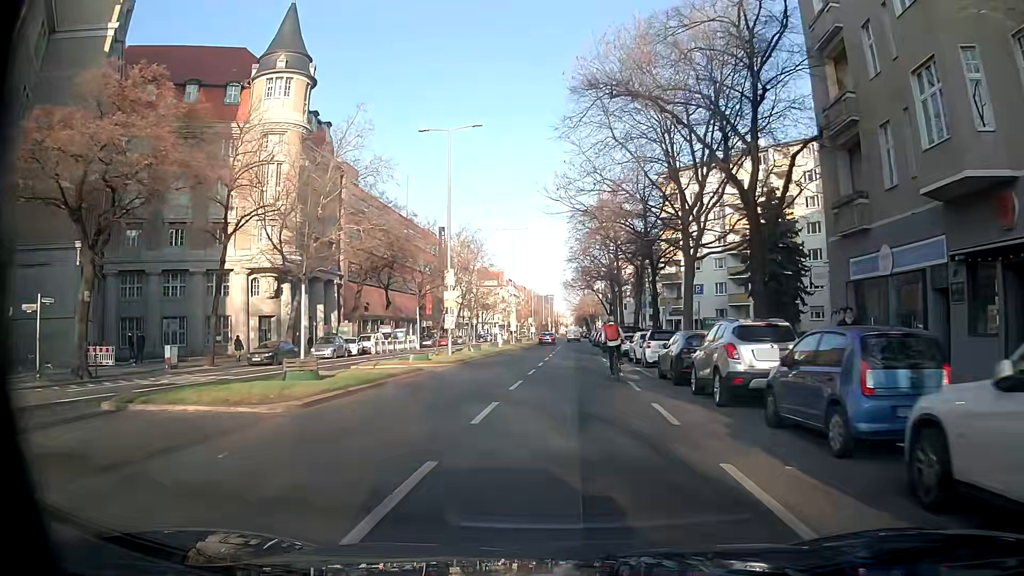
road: tertiary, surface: asphalt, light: Day
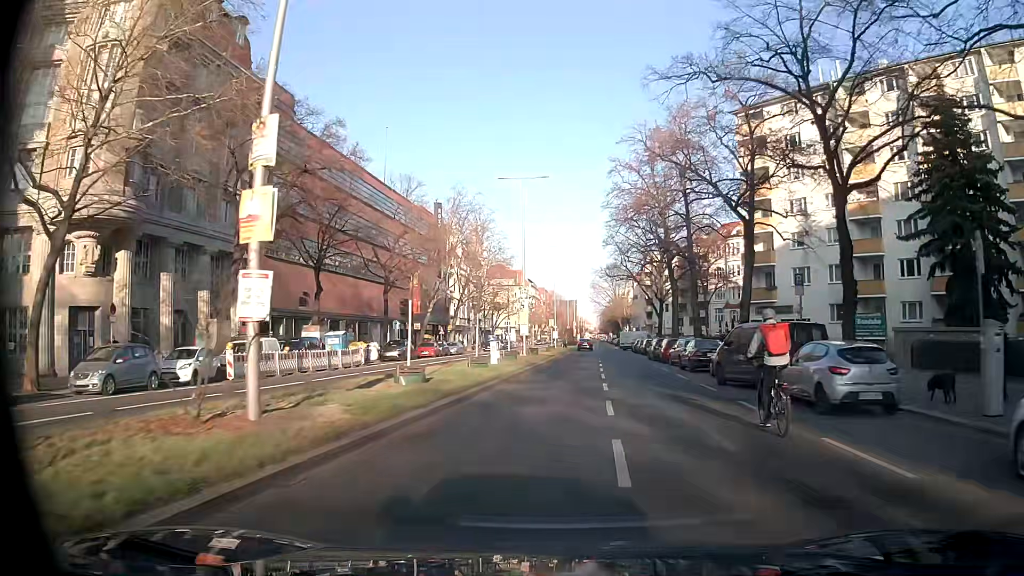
(-0.6, +27.8) m; -2°
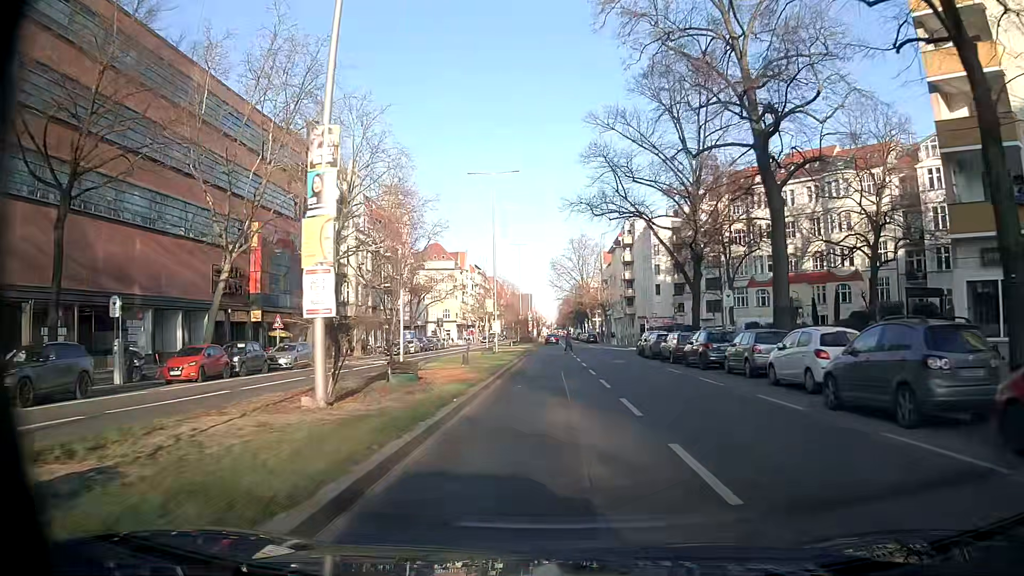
(+1.6, +37.2) m; +4°
